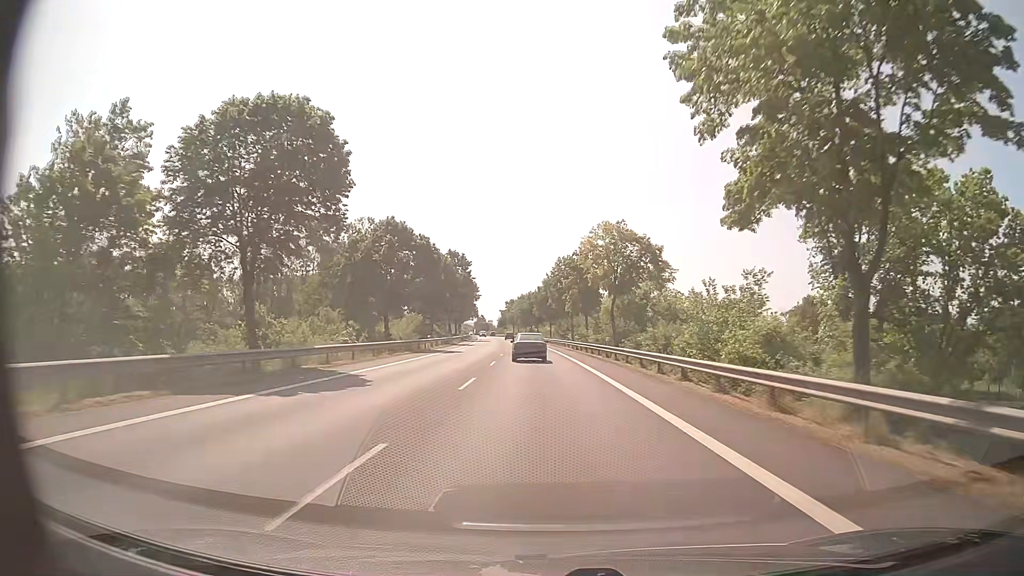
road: primary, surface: asphalt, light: Day
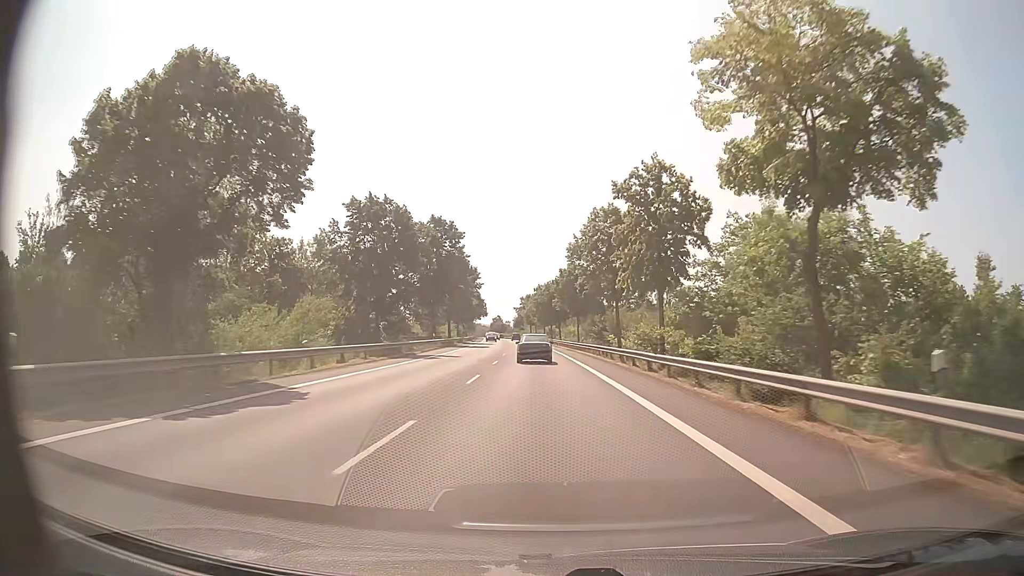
(-0.6, +34.0) m; -2°
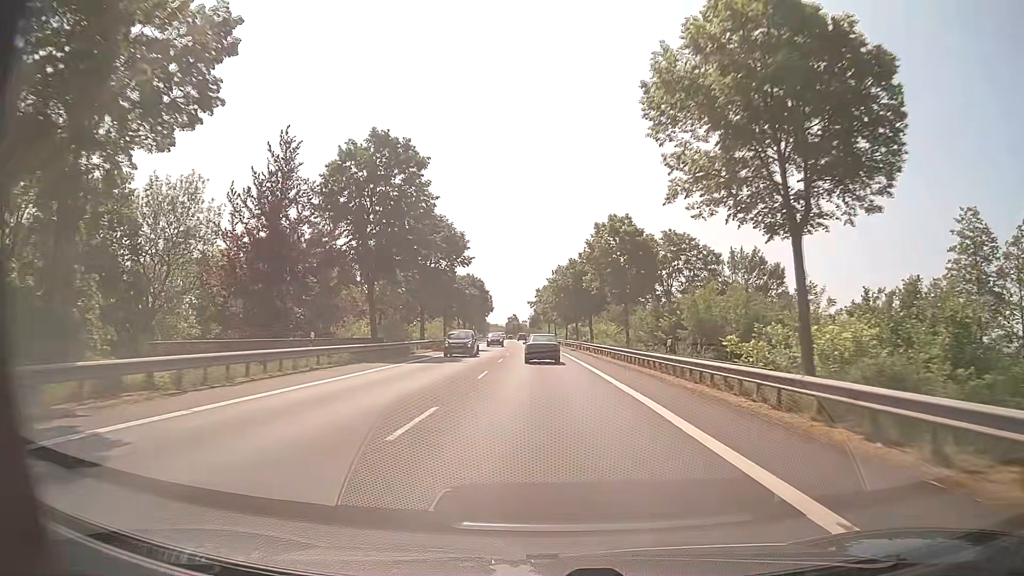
(-0.5, +34.2) m; -1°
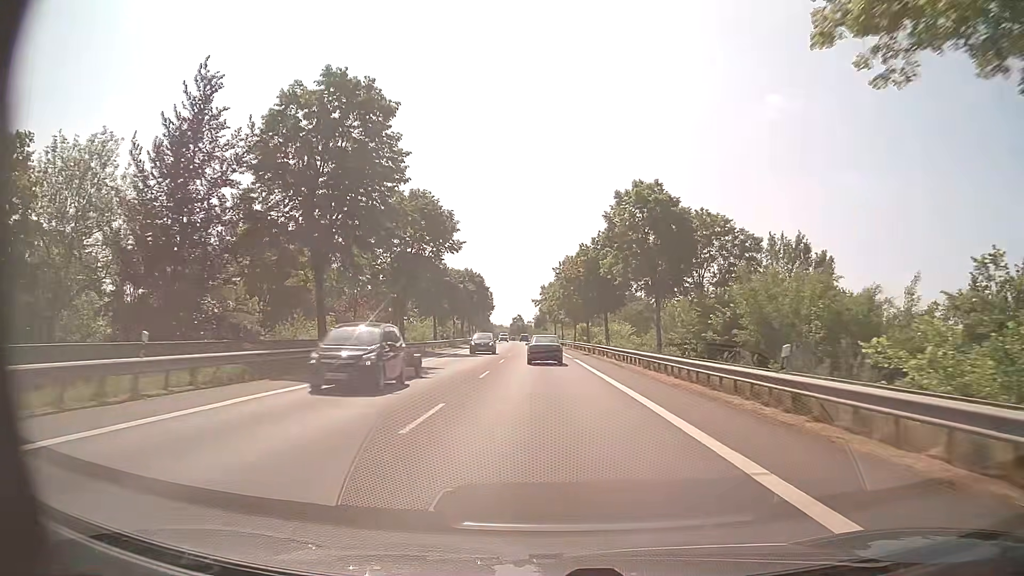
(-0.1, +11.4) m; -1°
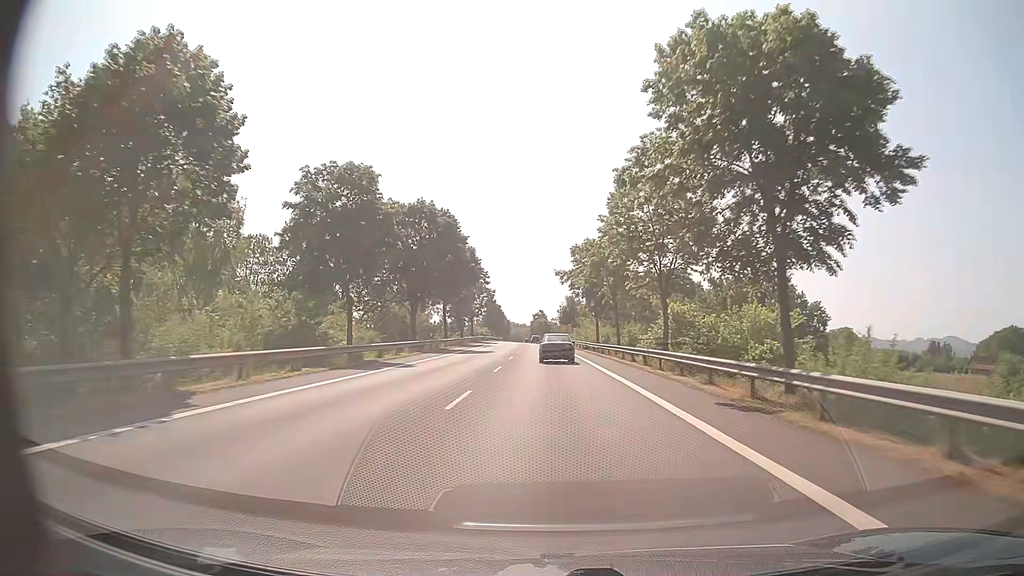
(-1.1, +57.5) m; -2°
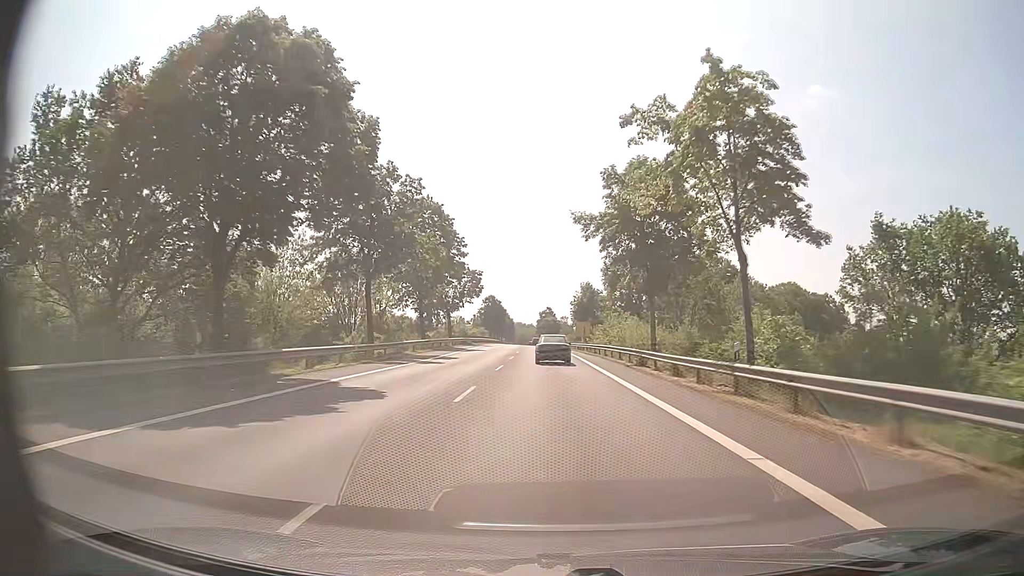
(0.0, +34.8) m; 0°
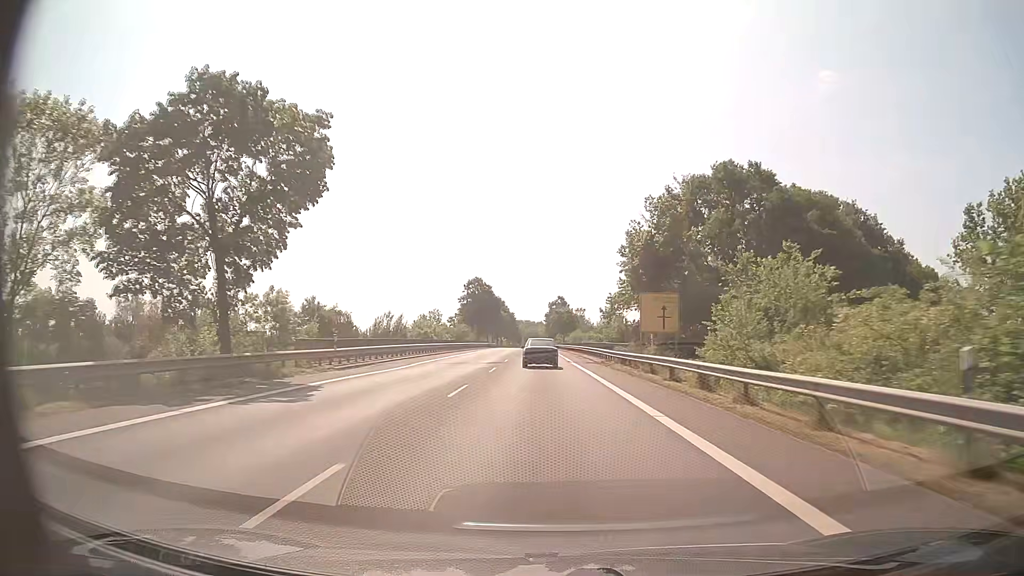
(-0.3, +58.7) m; -1°
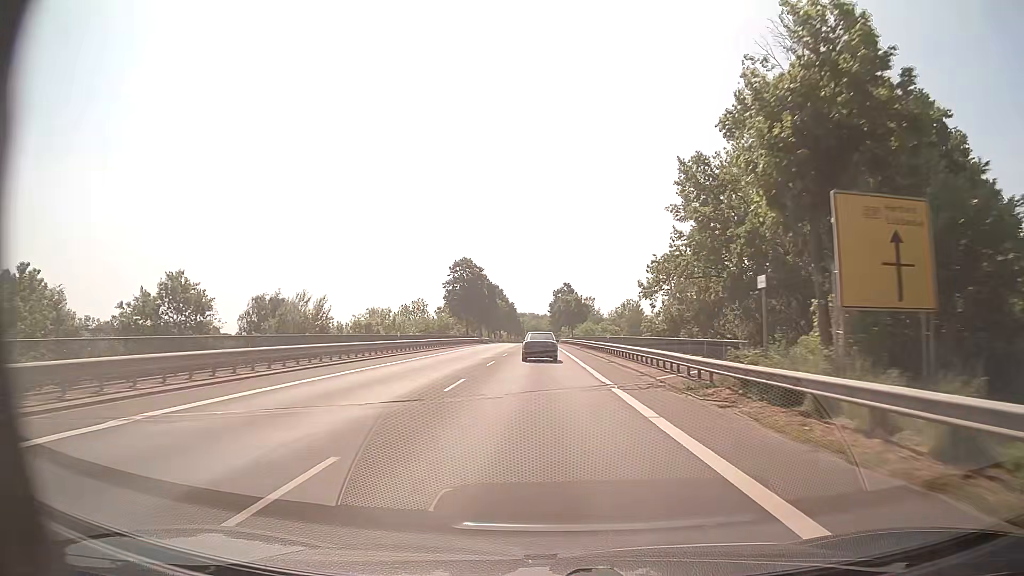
(-0.2, +23.8) m; -1°
(0, +10) (0, +20) (0, +30) (0, +40) (0, +50) (-1, +60) (-1, +70) (-1, +80) (-1, +90) (-1, +100) m
